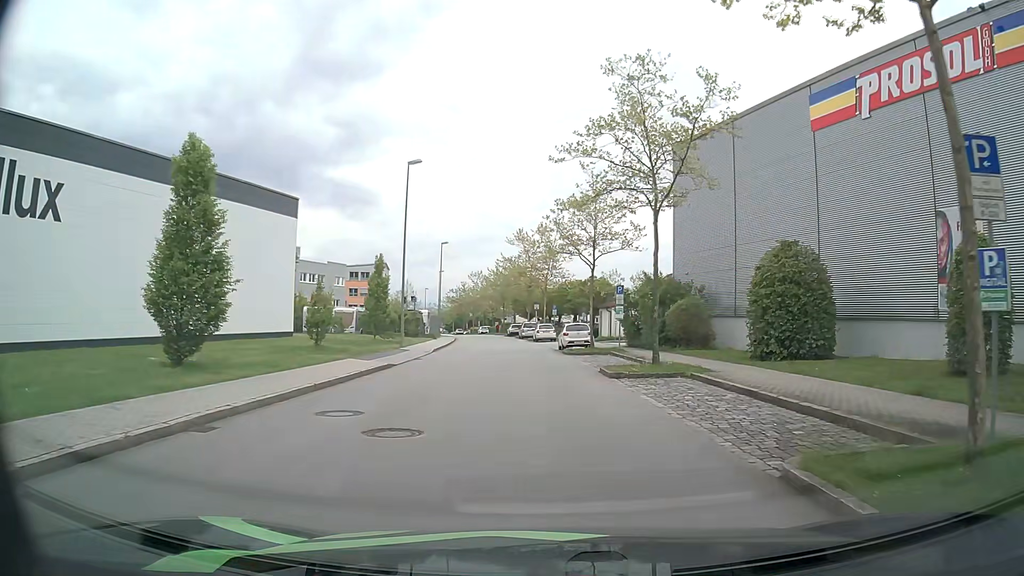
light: Day
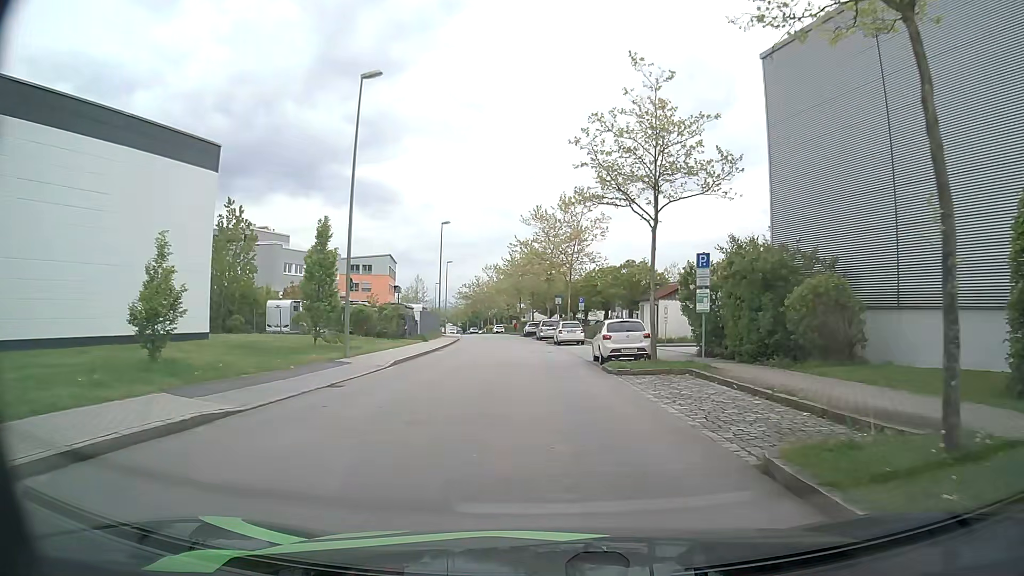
(-0.1, +13.7) m; -2°
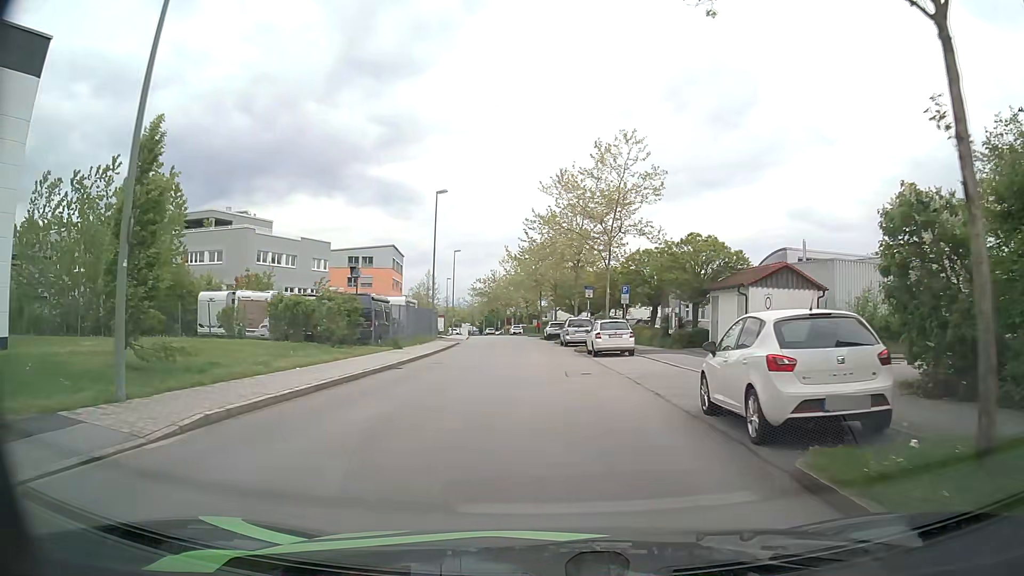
(-0.5, +14.4) m; -5°
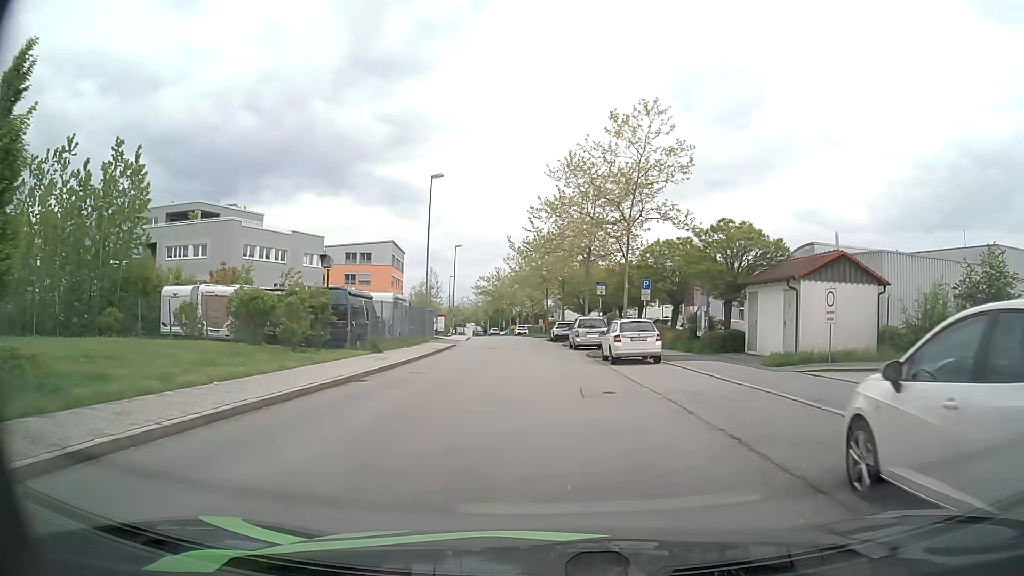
(+0.1, +4.9) m; -1°
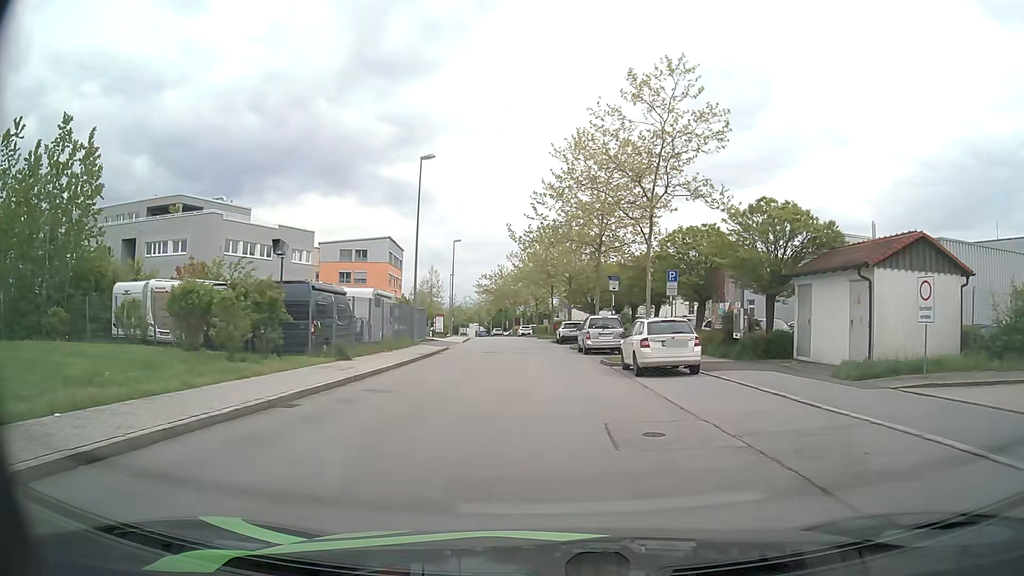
(+0.2, +5.0) m; +2°
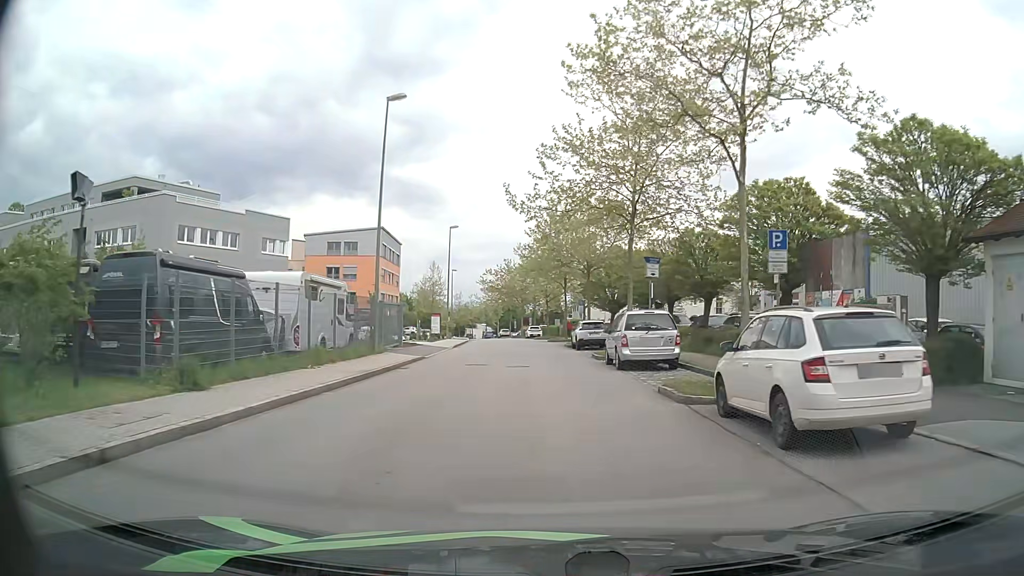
(+0.2, +10.3) m; +1°
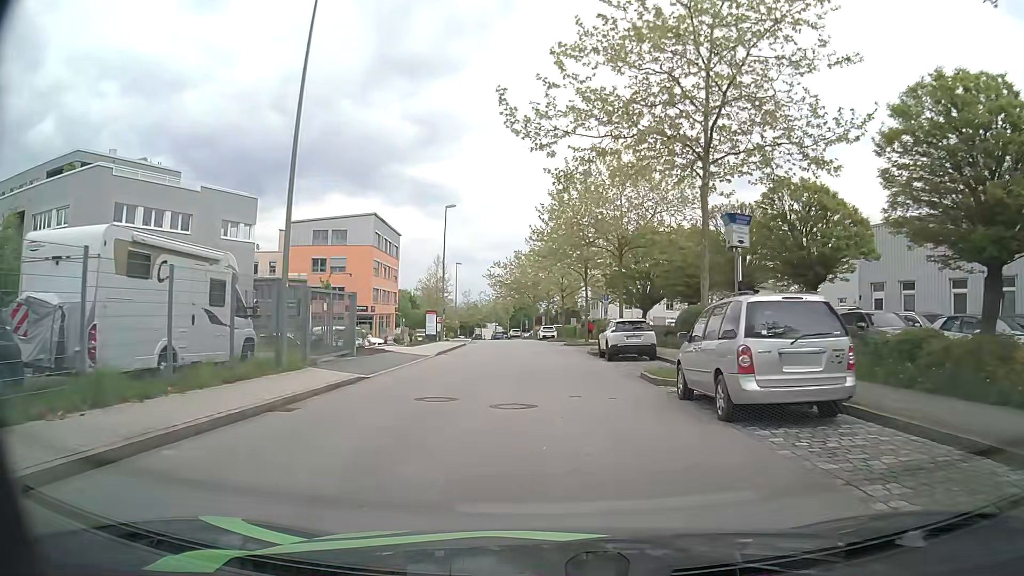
(-0.2, +10.6) m; -1°
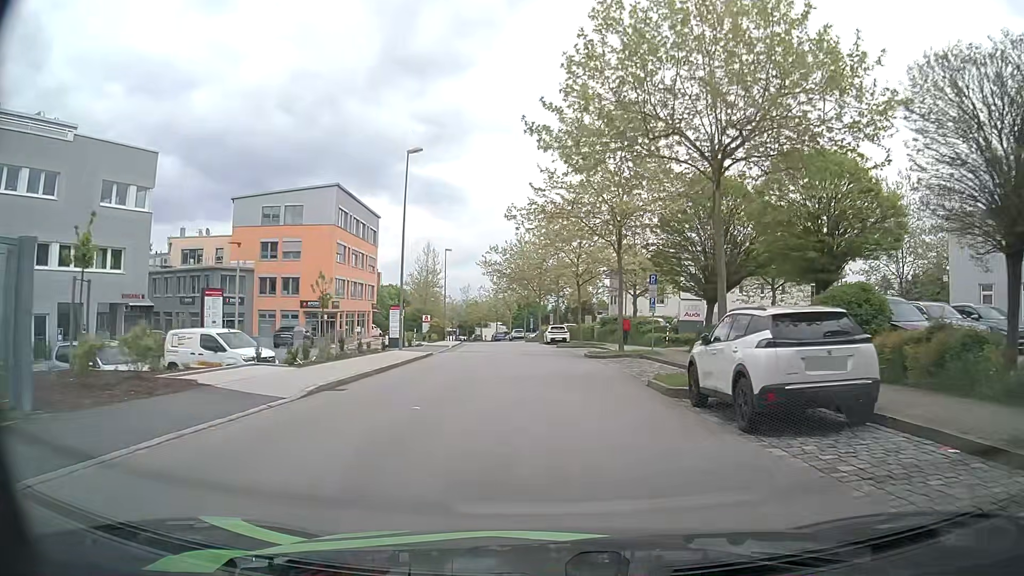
(-0.1, +16.4) m; -1°
